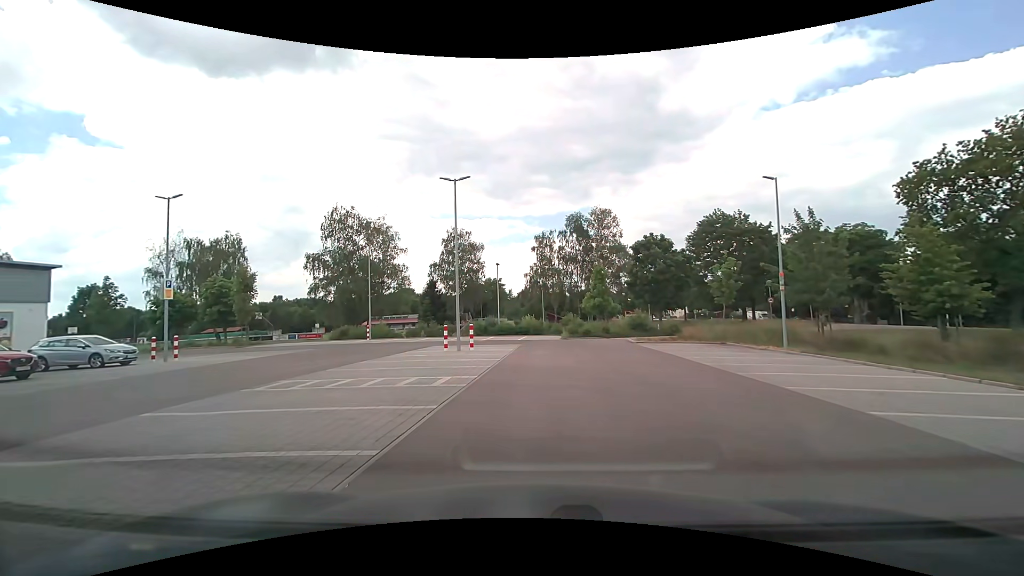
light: Day
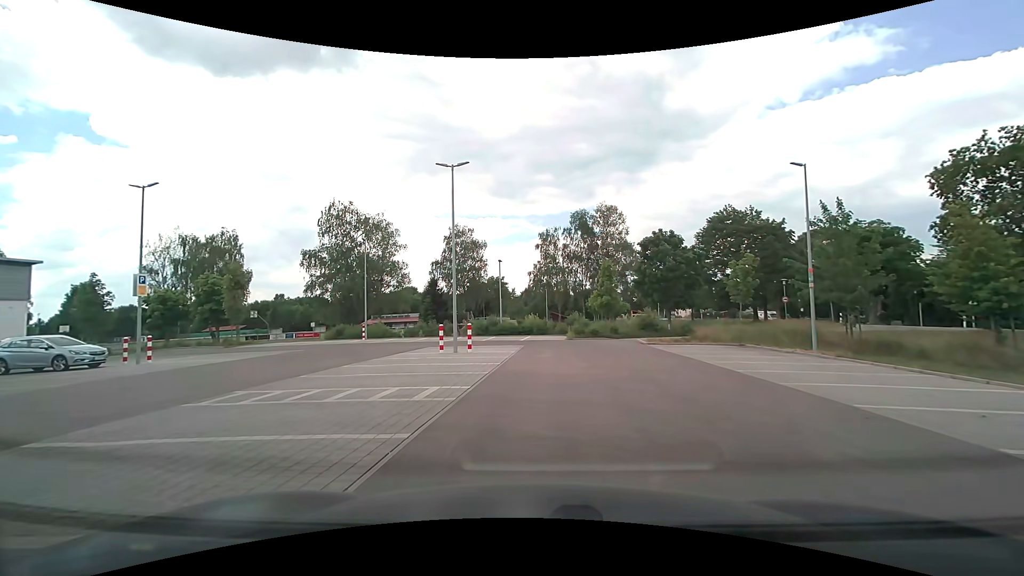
(0.0, +1.9) m; 0°
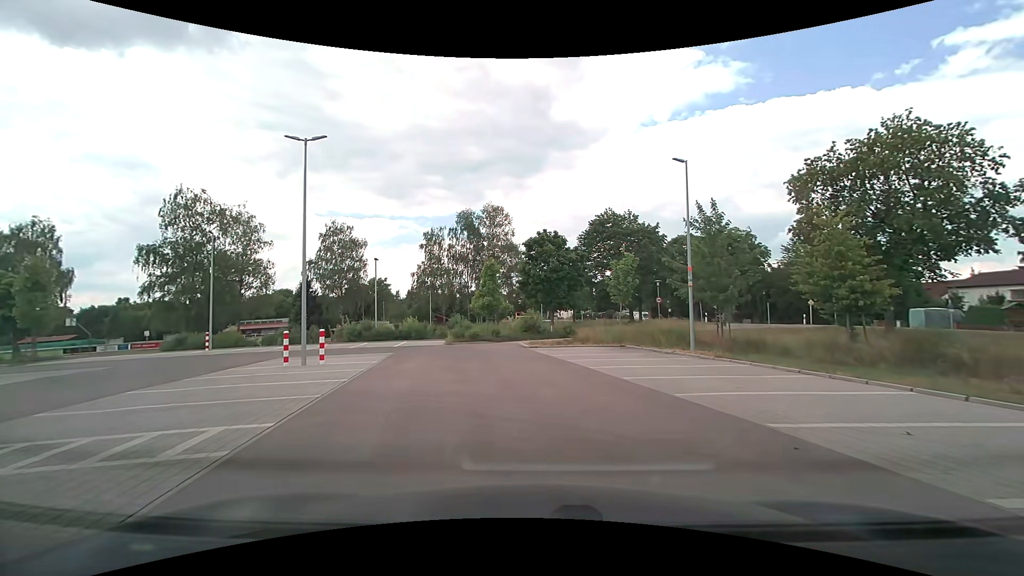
(+0.3, +2.7) m; +13°
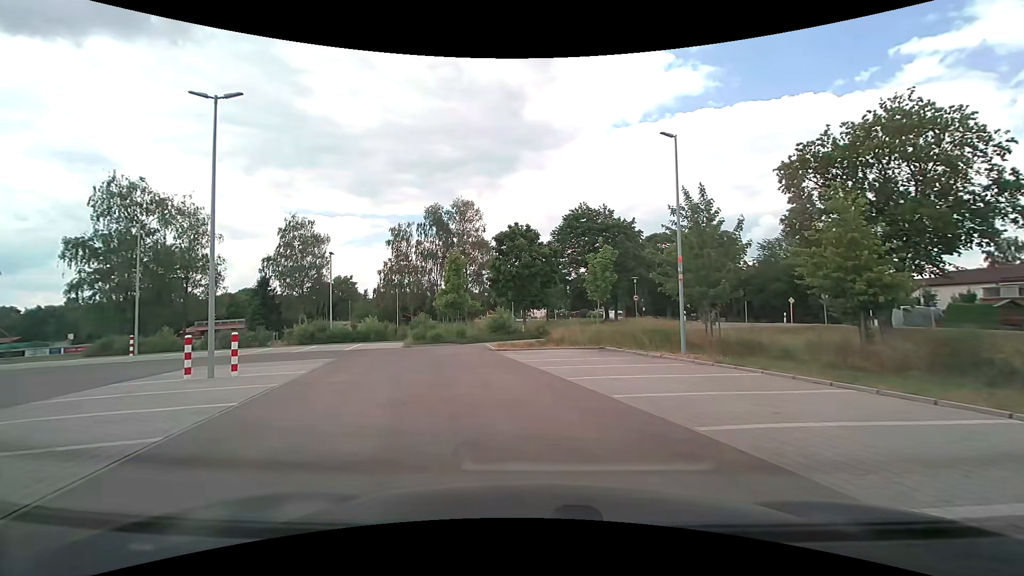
(+0.2, +3.2) m; +4°
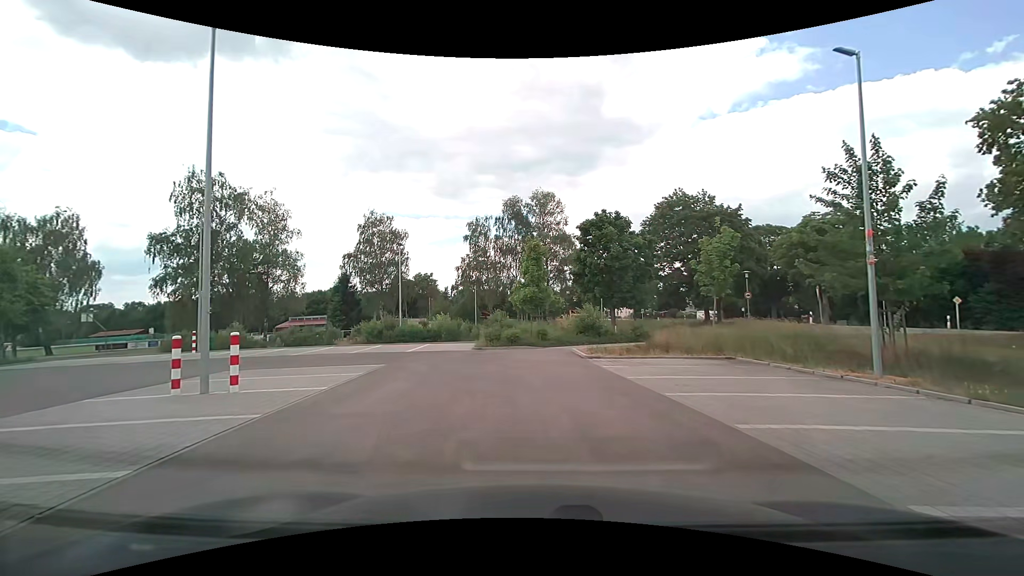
(-0.4, +4.7) m; -7°
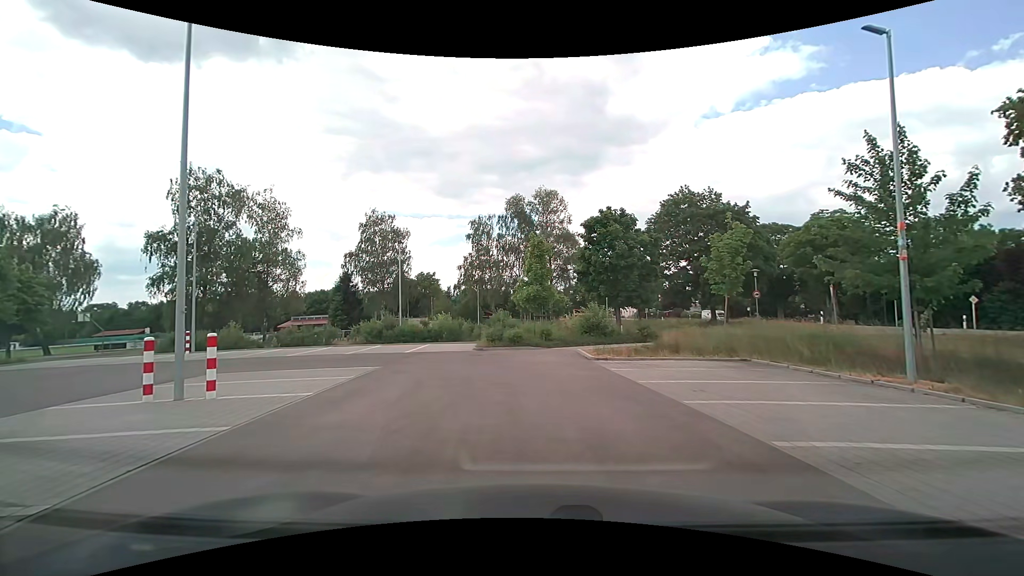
(0.0, +0.8) m; 0°
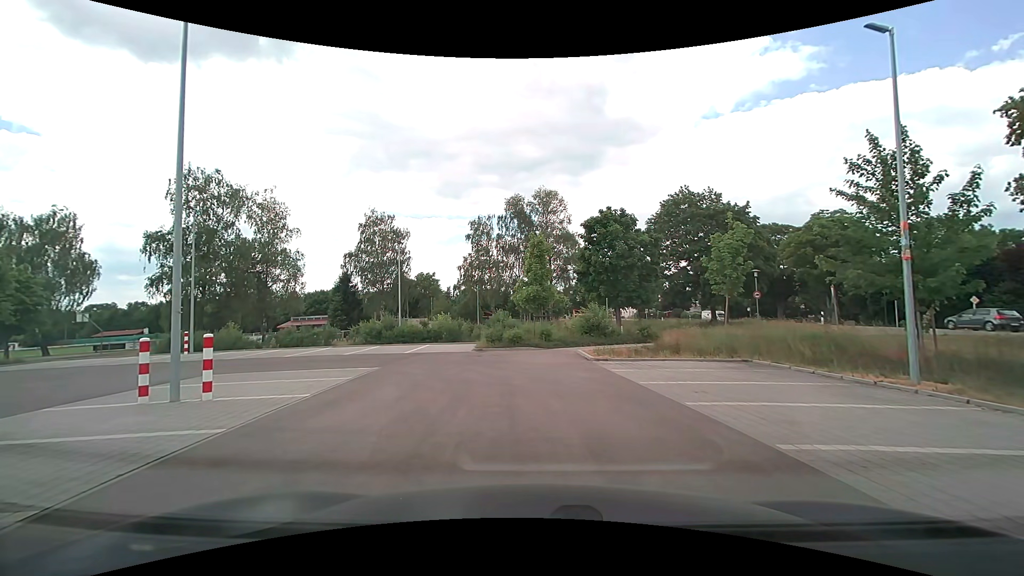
(0.0, +0.2) m; 0°
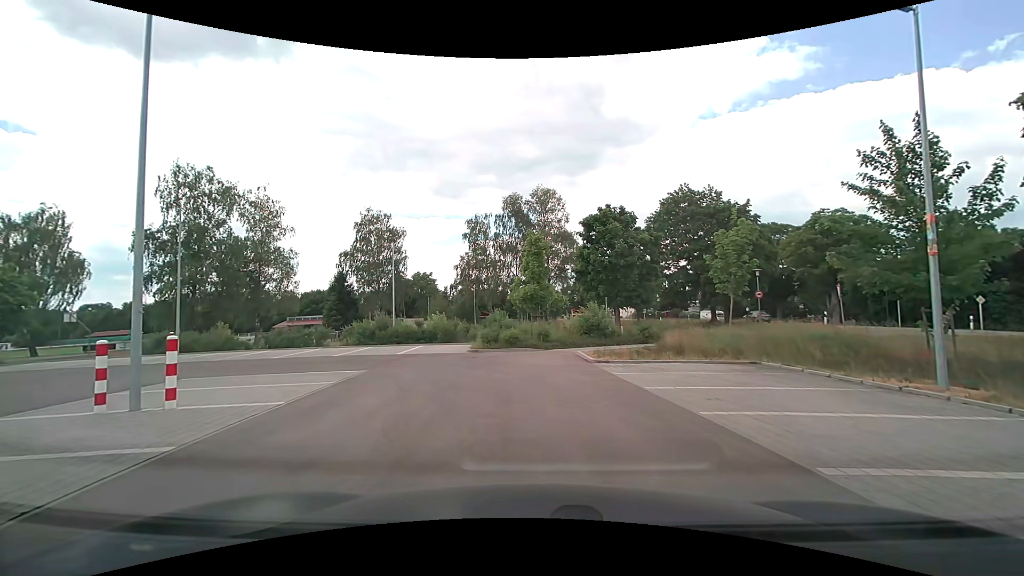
(0.0, +0.8) m; 0°
